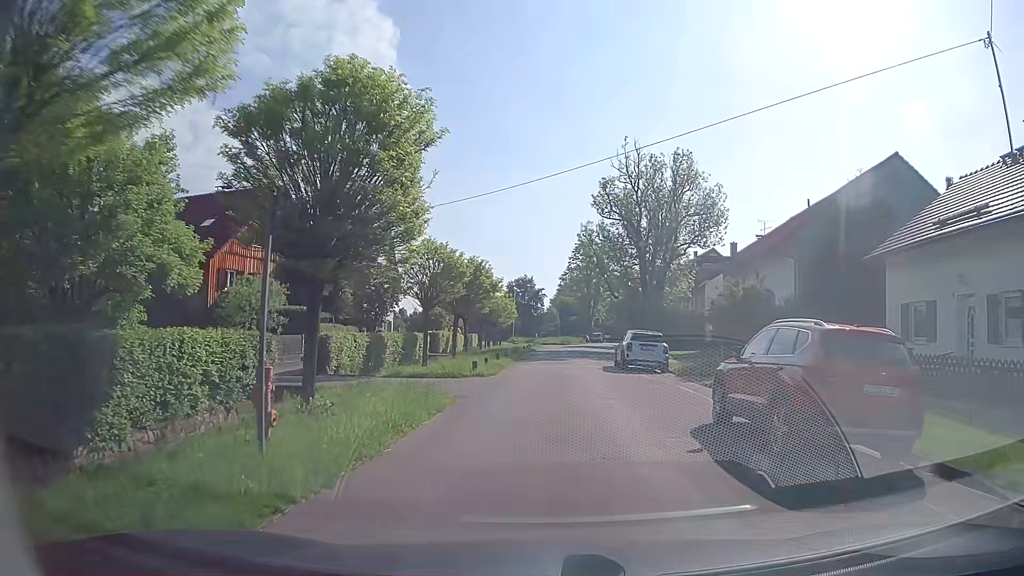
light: Day
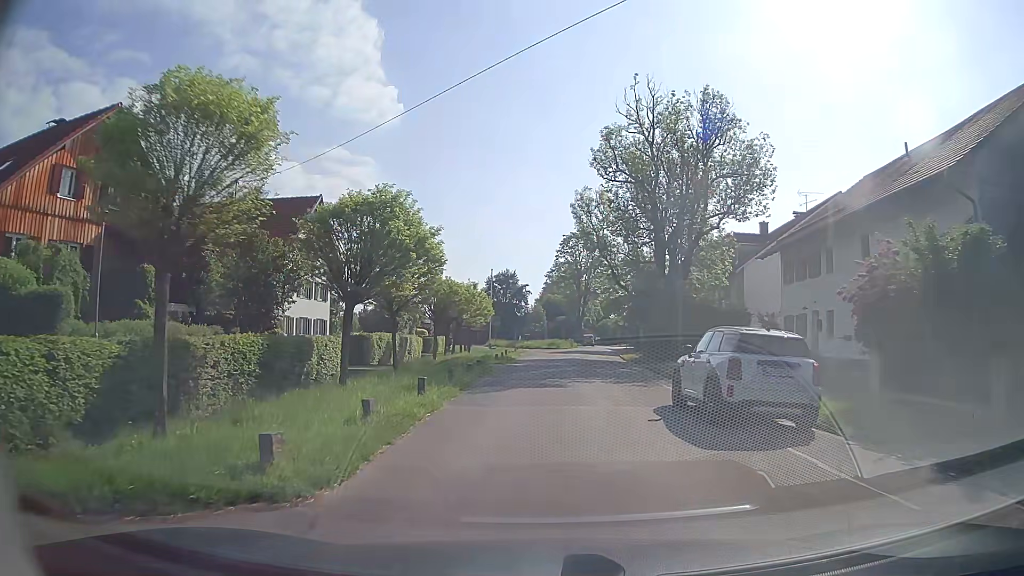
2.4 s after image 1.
(+0.3, +15.6) m; +2°
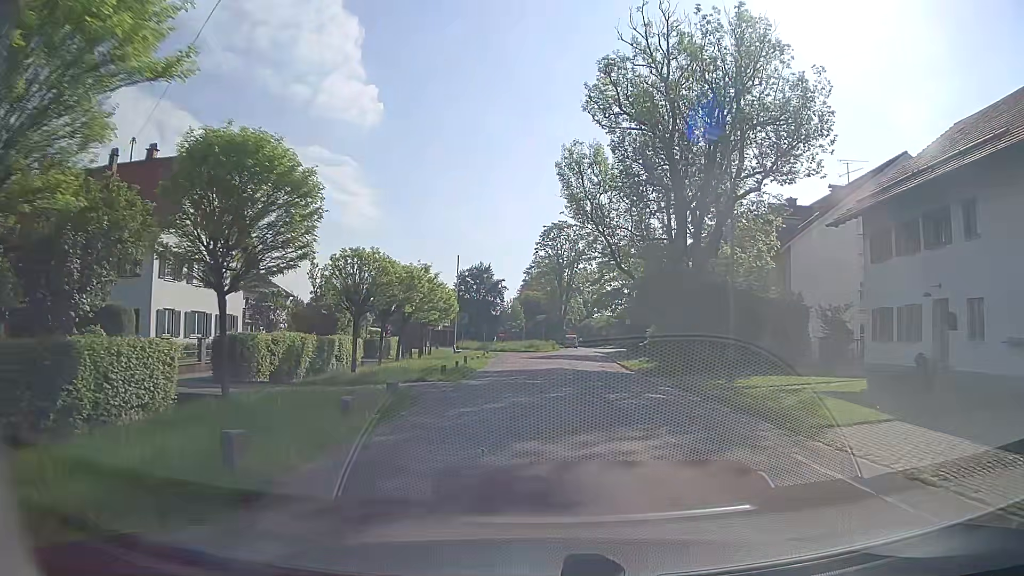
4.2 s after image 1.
(+0.2, +11.8) m; +2°
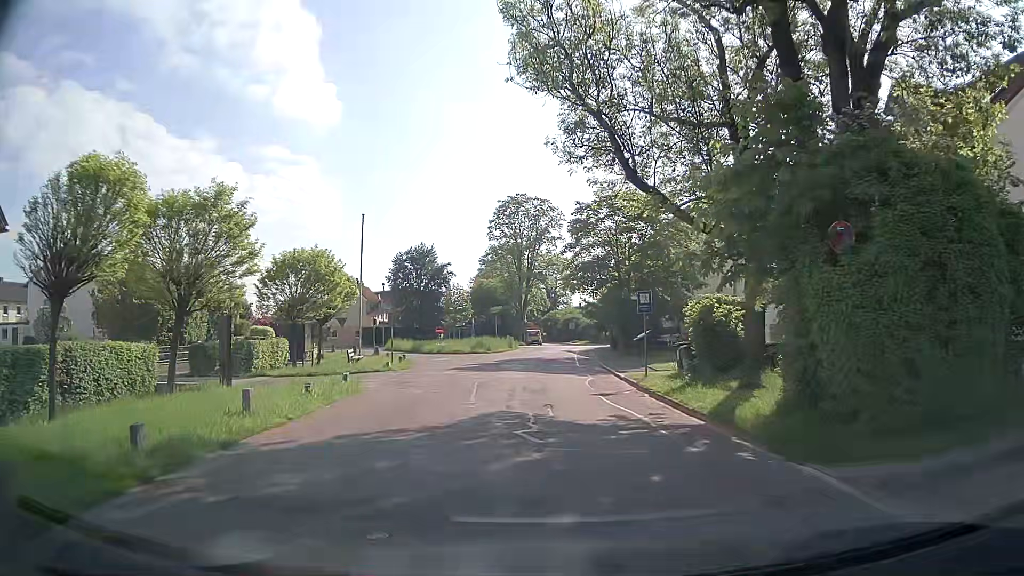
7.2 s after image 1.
(+0.7, +18.8) m; +4°
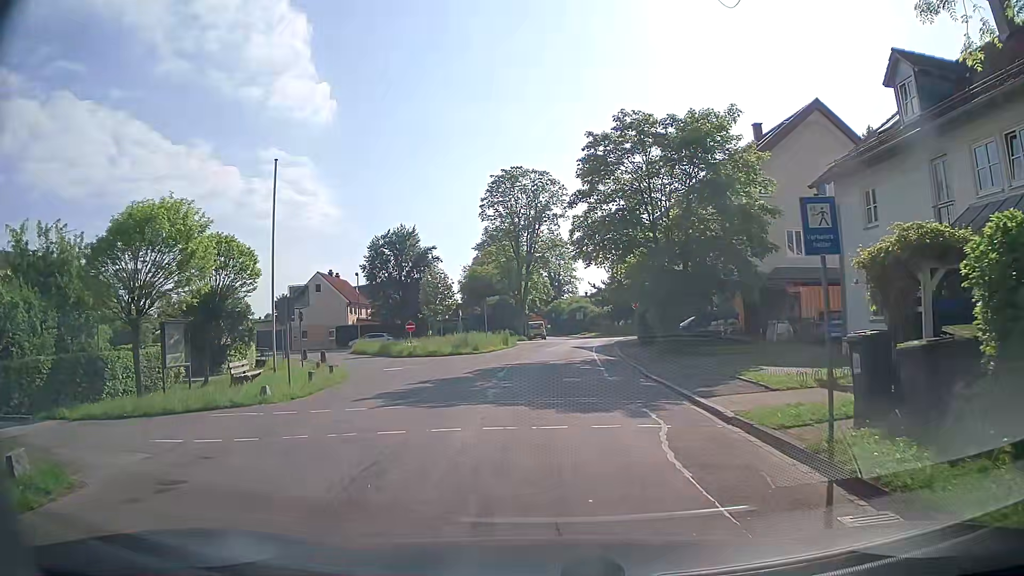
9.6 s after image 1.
(-0.2, +12.5) m; -2°
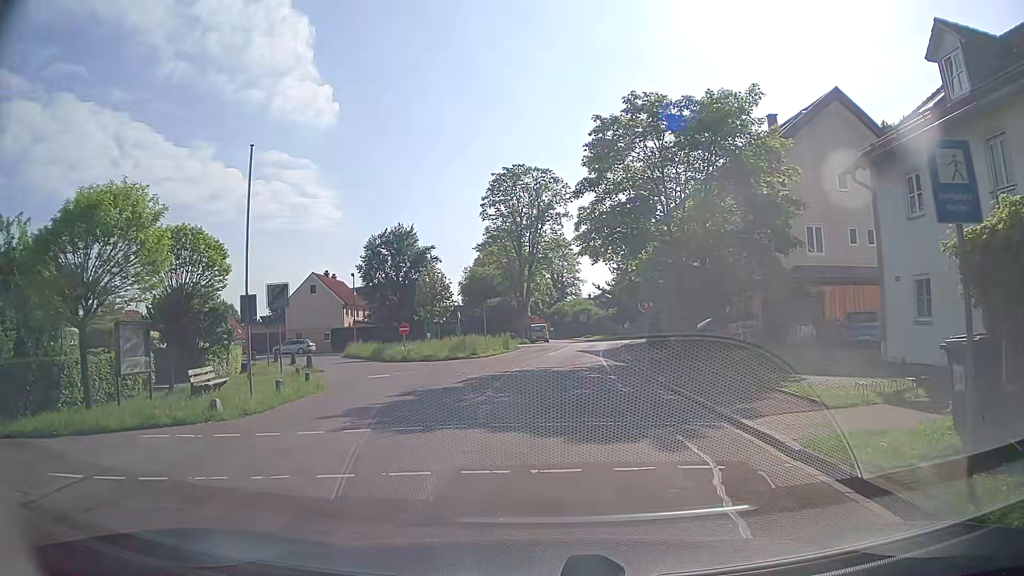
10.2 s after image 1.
(0.0, +2.6) m; 0°
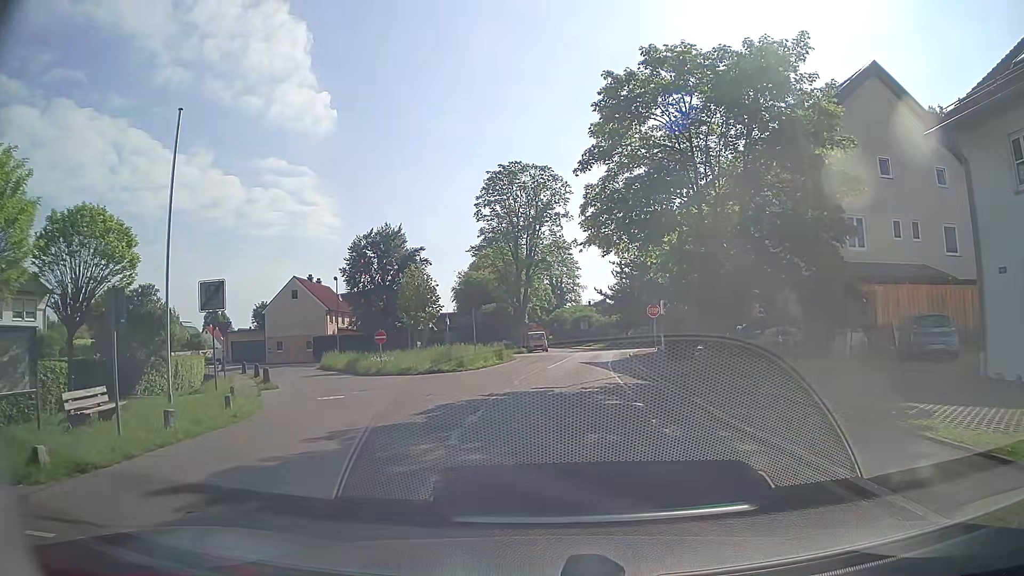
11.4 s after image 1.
(+0.1, +5.3) m; +2°
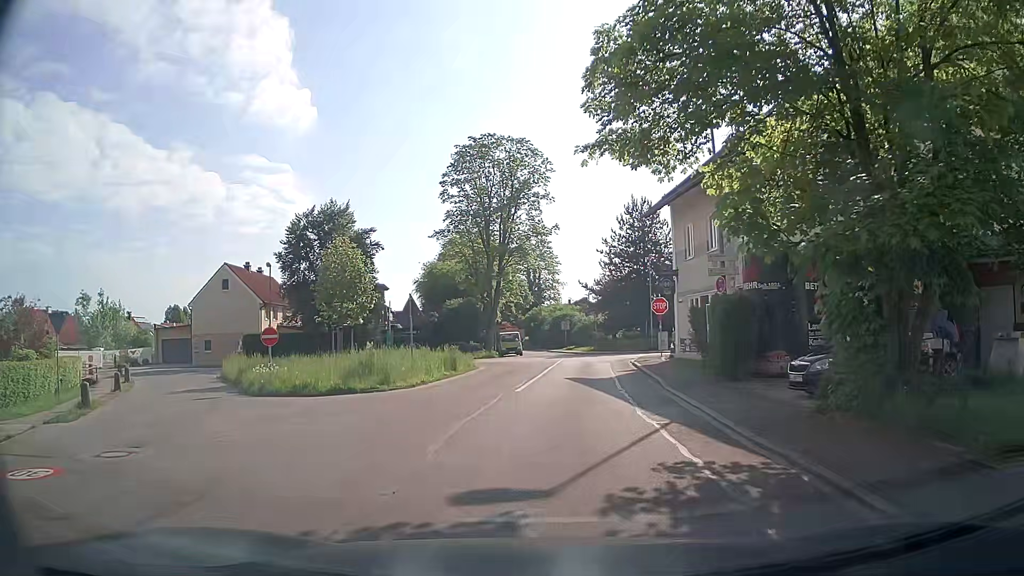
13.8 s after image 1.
(+0.1, +11.3) m; +1°
